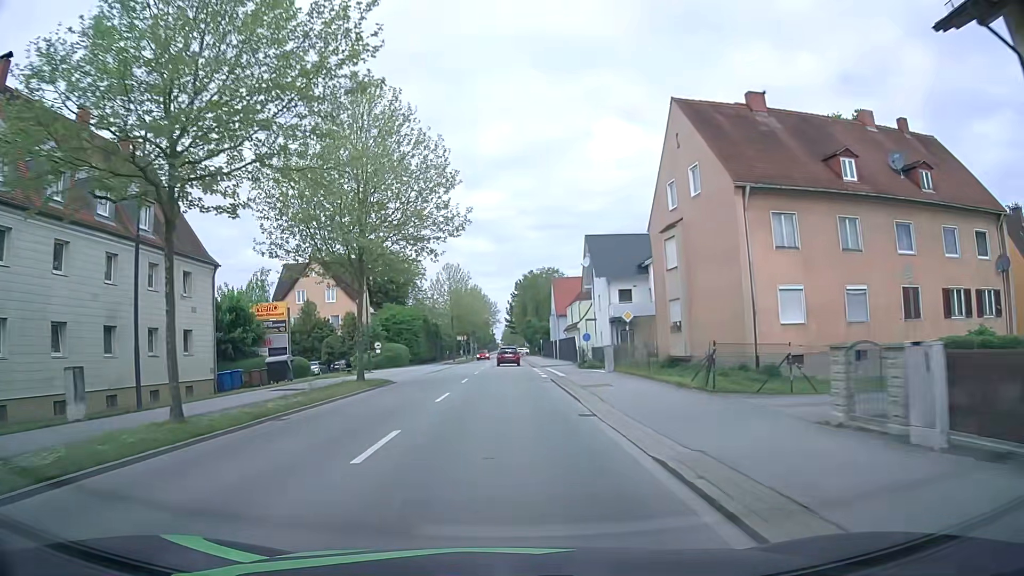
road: primary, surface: asphalt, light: Day
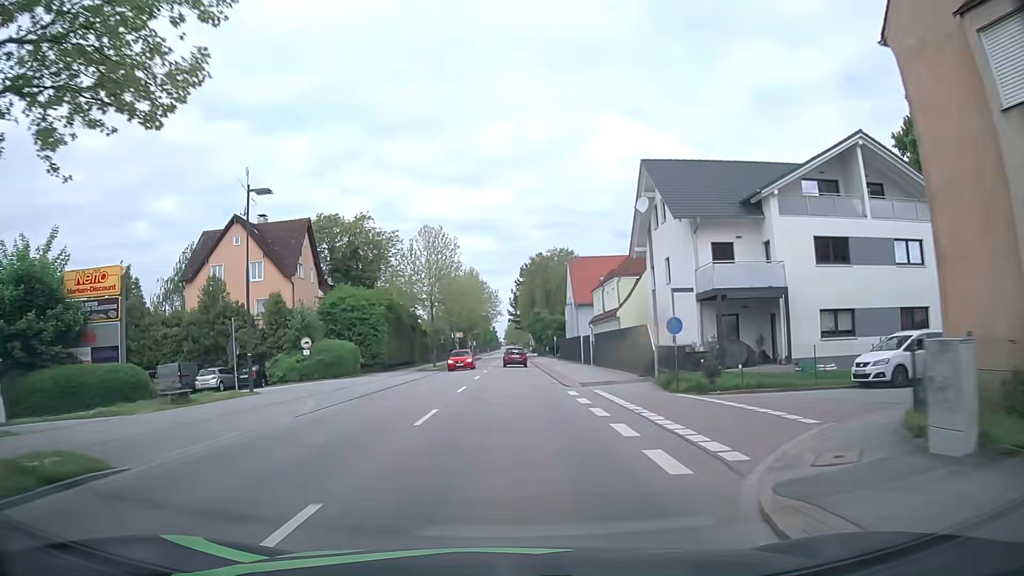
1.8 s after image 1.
(+0.1, +23.2) m; 0°
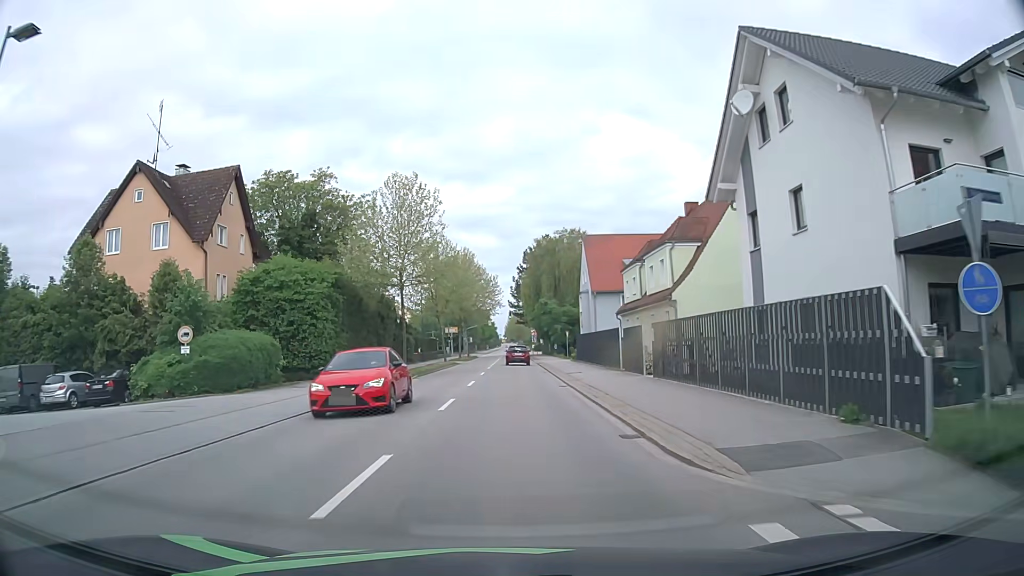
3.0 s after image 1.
(0.0, +15.5) m; 0°
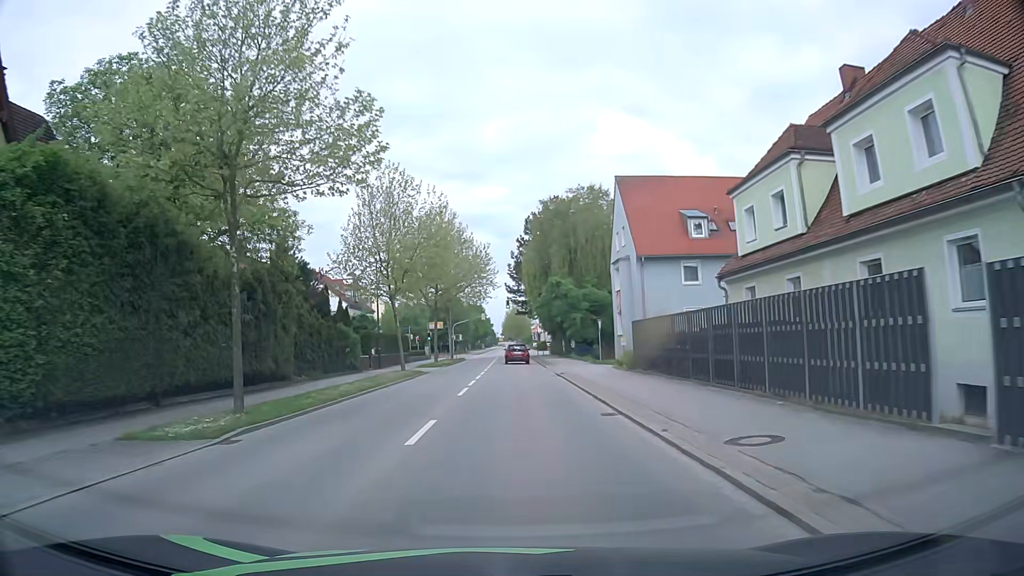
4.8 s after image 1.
(-0.1, +23.3) m; 0°
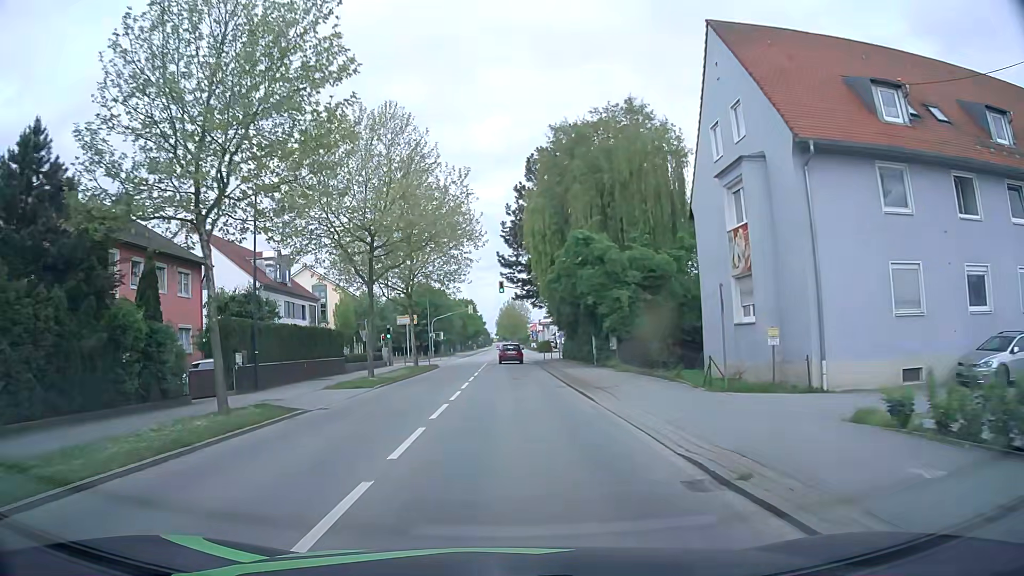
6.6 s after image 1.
(+0.1, +23.5) m; +1°
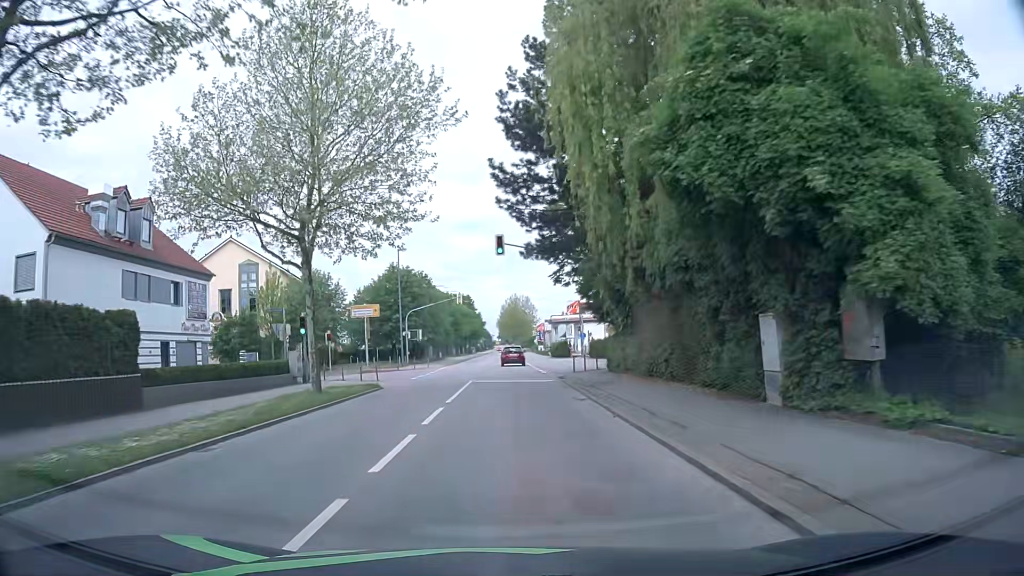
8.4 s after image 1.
(-0.1, +23.5) m; -1°
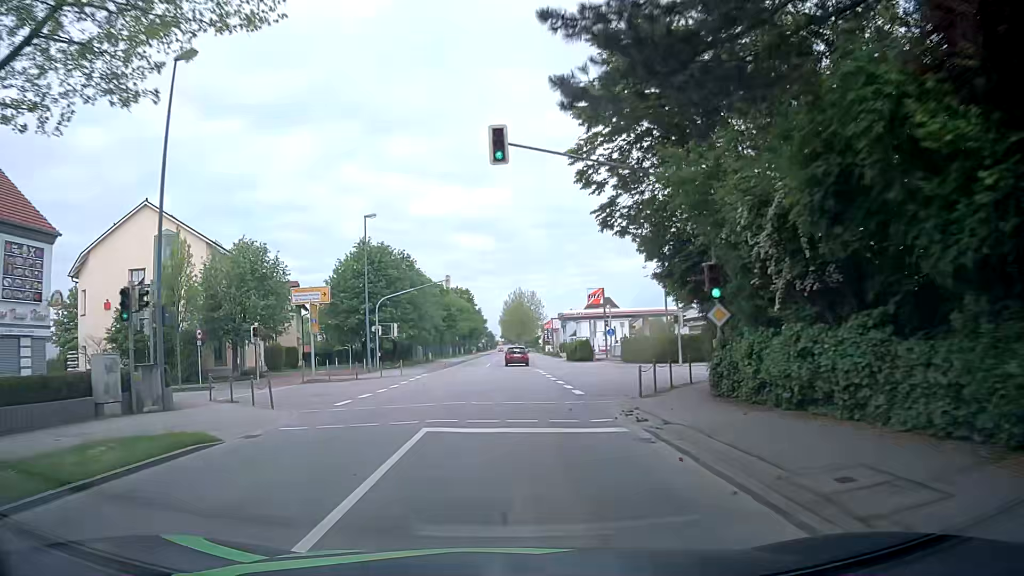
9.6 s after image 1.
(+0.2, +15.7) m; 0°
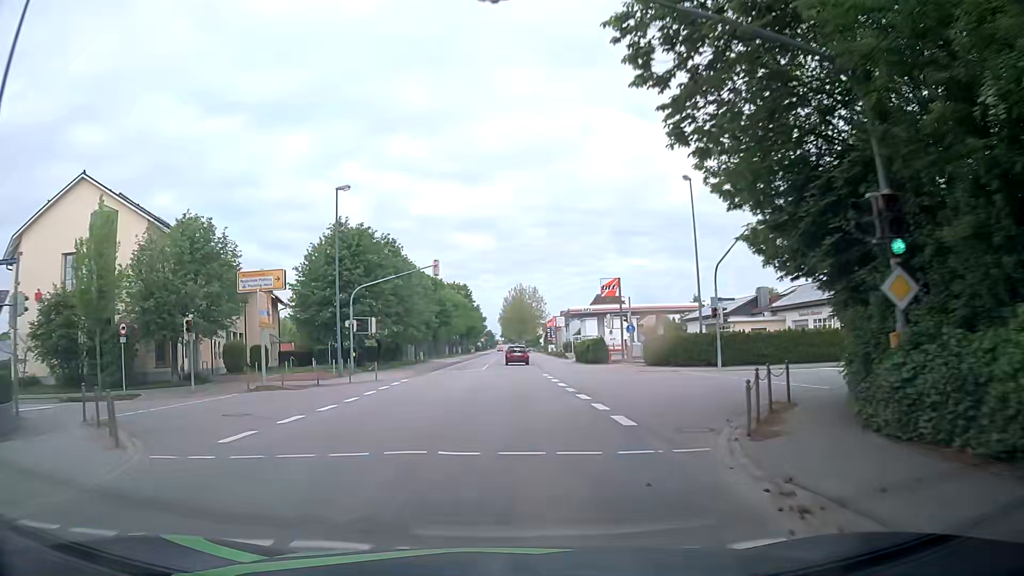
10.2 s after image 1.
(0.0, +7.8) m; -1°
(0, +10) (0, +20) (+1, +30) (+1, +40) (+2, +50) (+2, +60) (+2, +70) (+2, +80) (+3, +90) (+3, +100) m
